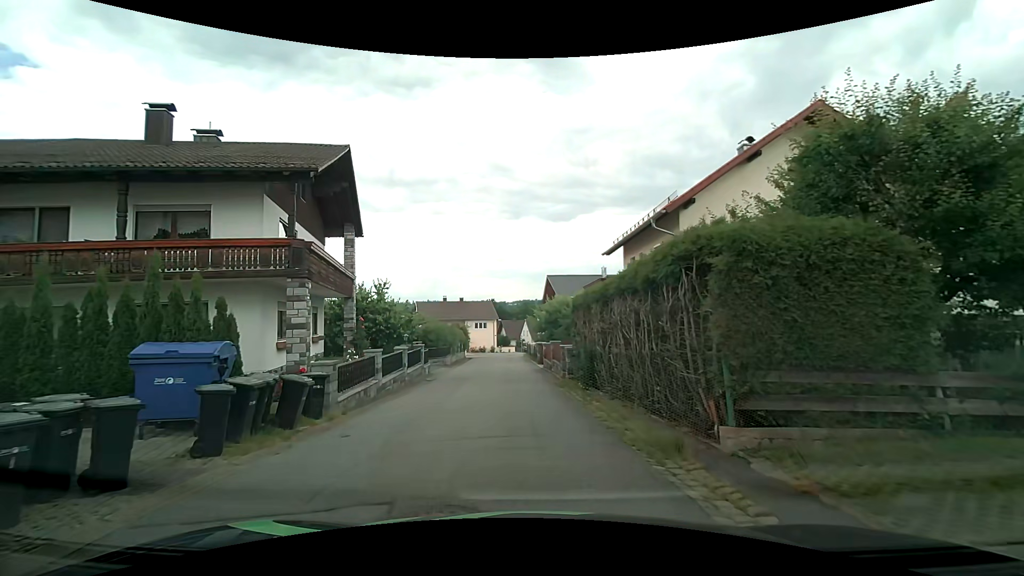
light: Day
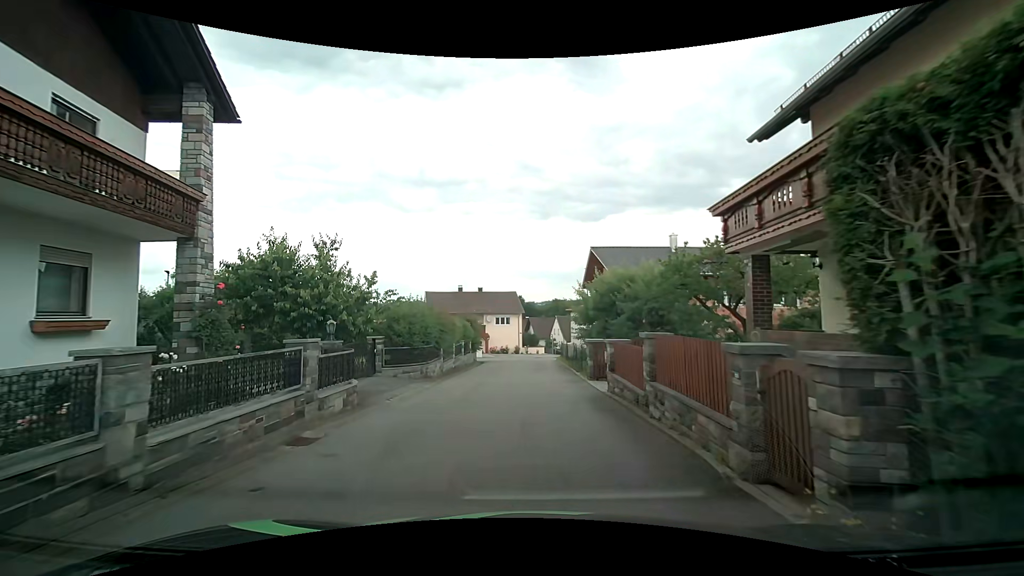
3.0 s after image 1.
(-0.5, +14.8) m; -3°
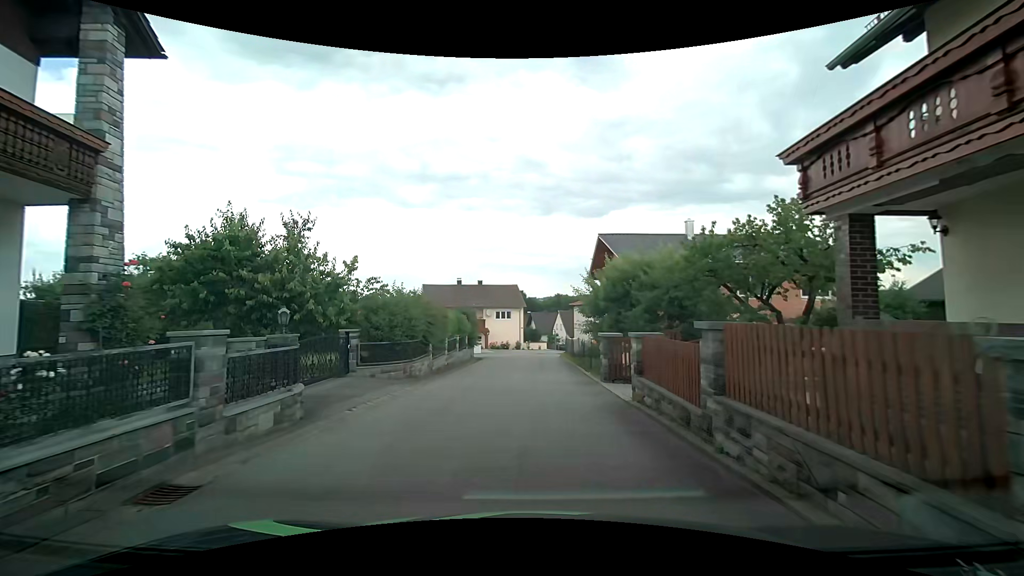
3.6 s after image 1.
(0.0, +3.0) m; +1°
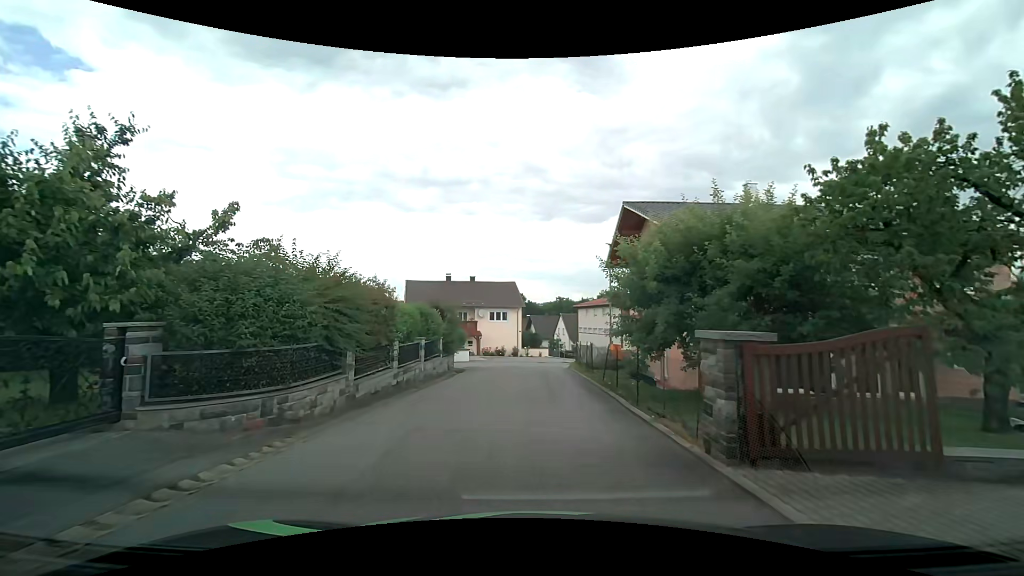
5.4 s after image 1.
(-0.1, +9.0) m; -2°
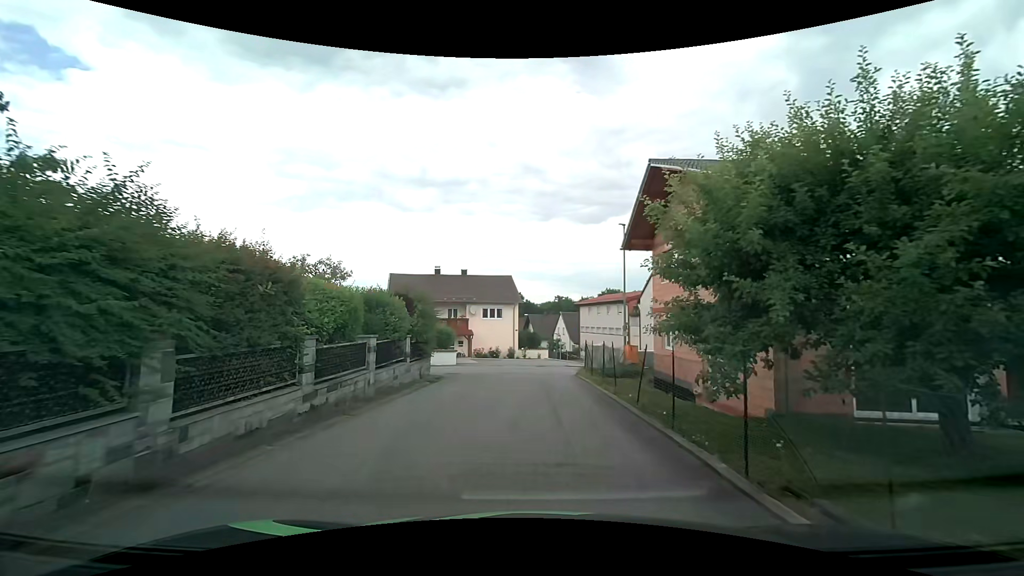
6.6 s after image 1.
(+0.1, +5.8) m; +1°
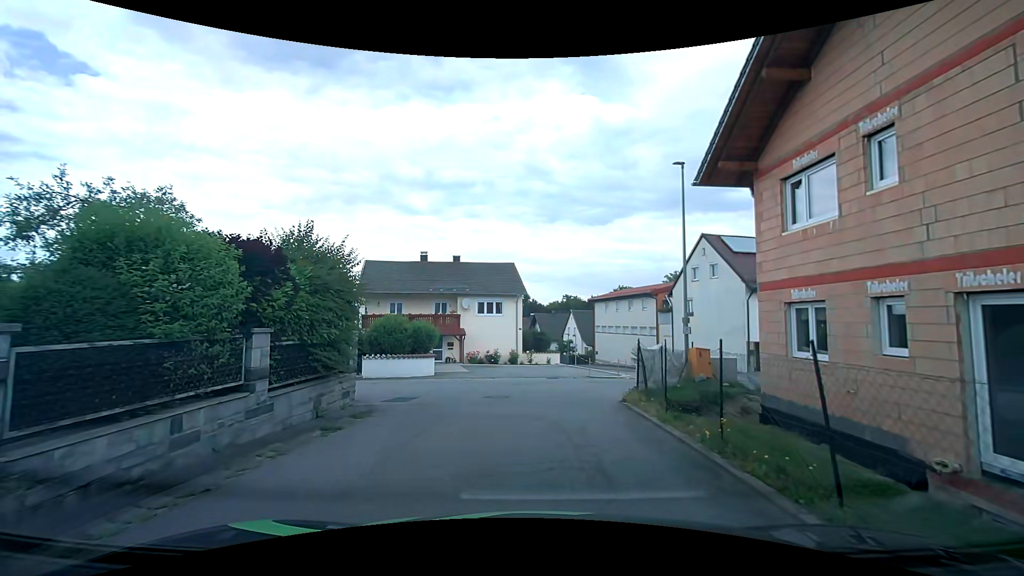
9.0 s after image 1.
(-0.1, +9.8) m; 0°
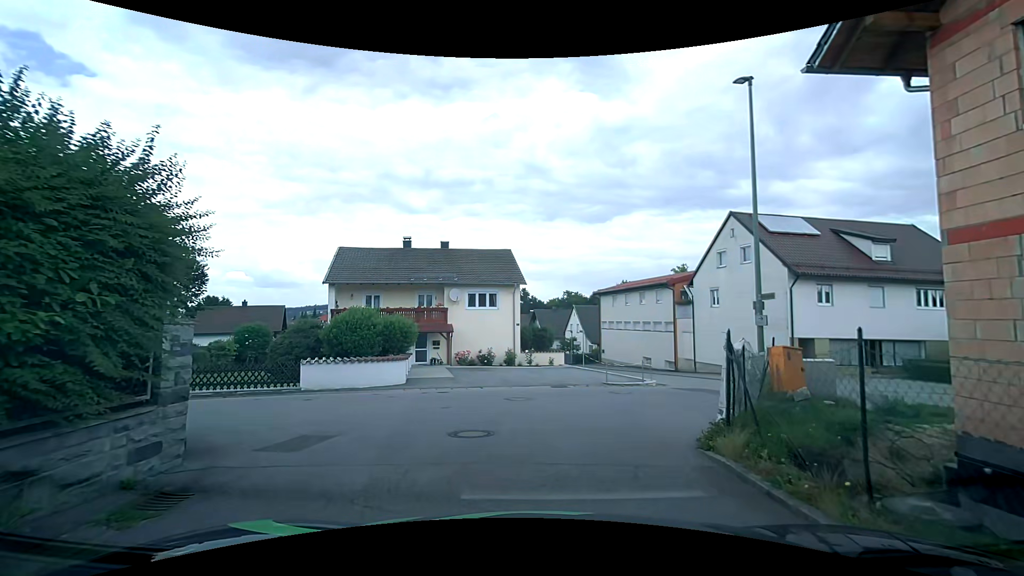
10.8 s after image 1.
(-0.1, +5.7) m; -1°
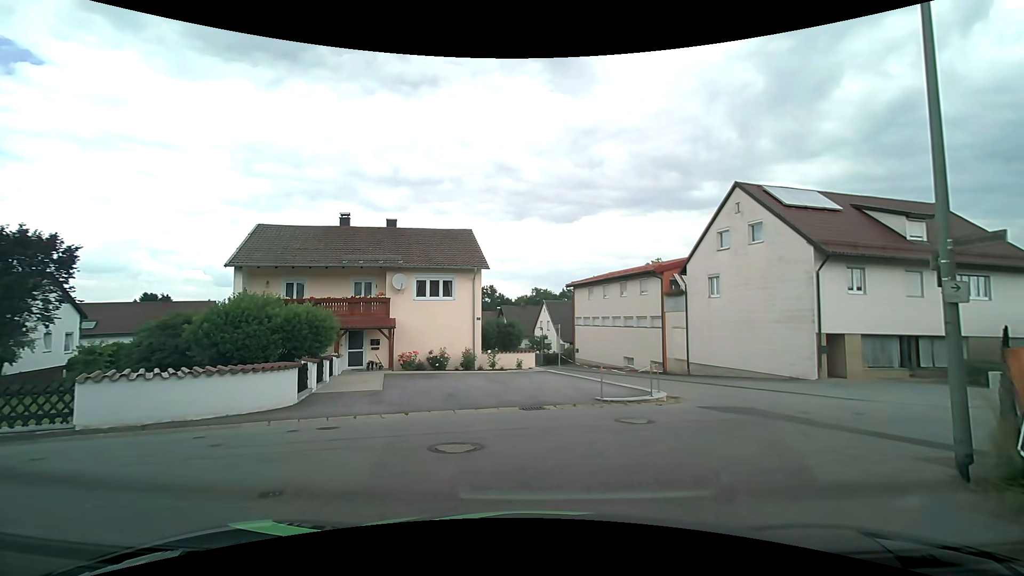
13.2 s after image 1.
(+0.1, +6.5) m; +5°
